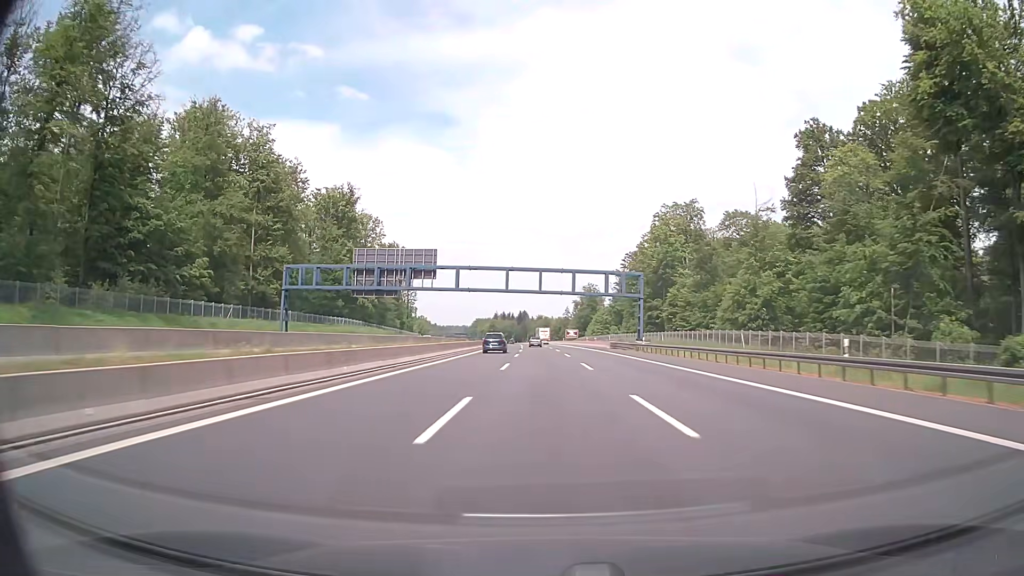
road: motorway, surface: asphalt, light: Day
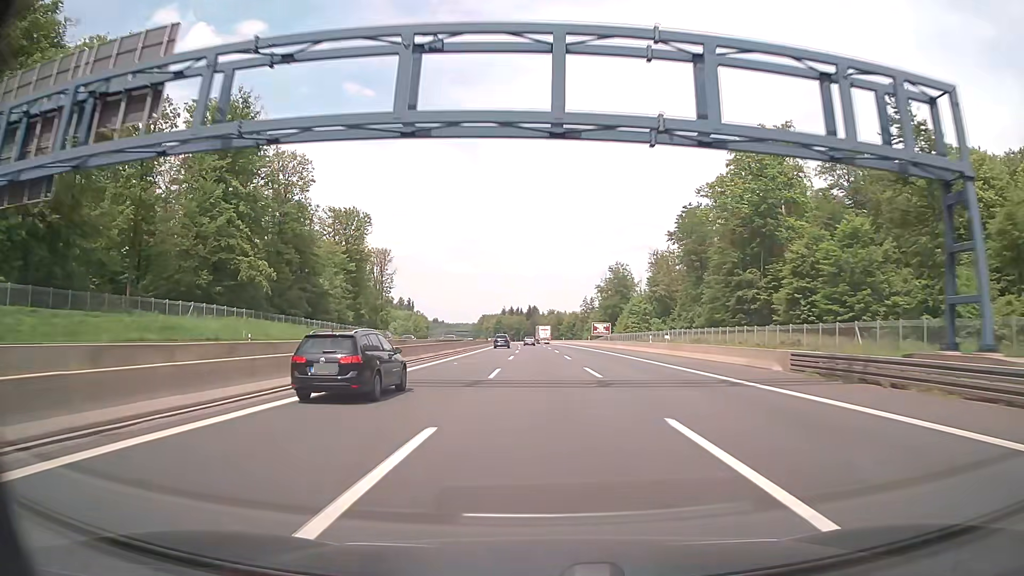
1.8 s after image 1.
(-0.2, +58.5) m; -1°
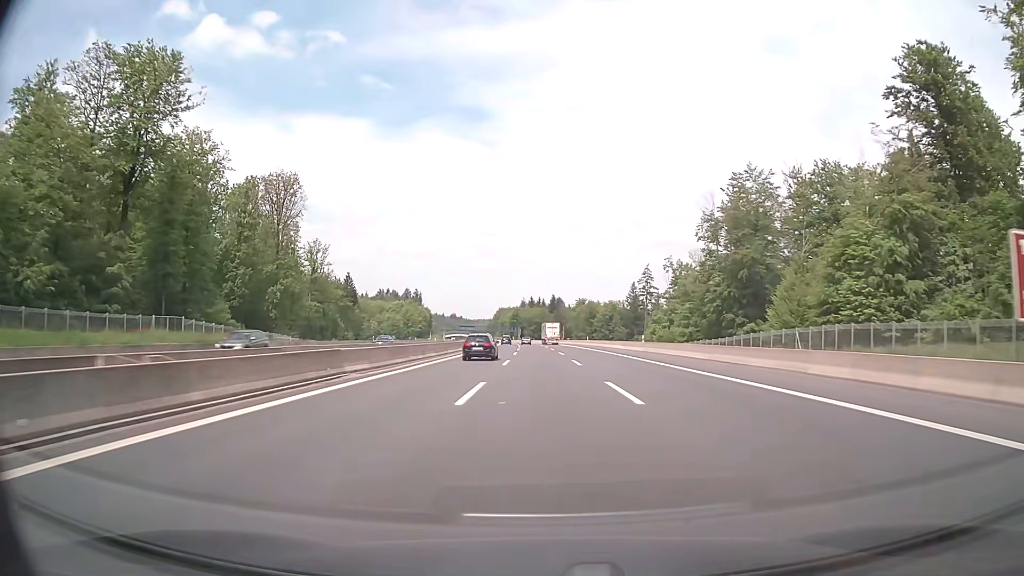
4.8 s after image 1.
(-1.8, +97.8) m; -2°
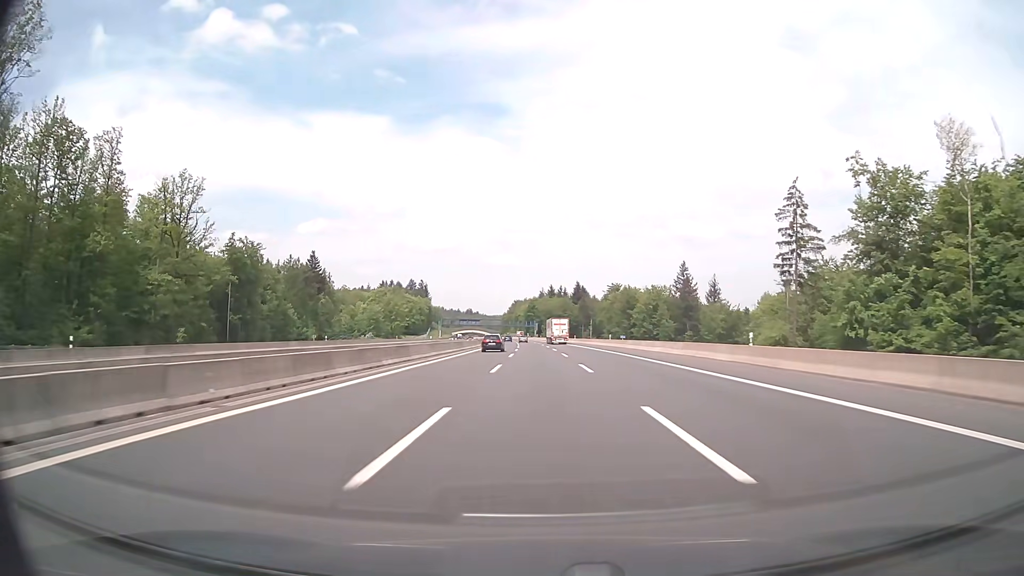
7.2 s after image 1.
(-1.0, +78.3) m; -2°
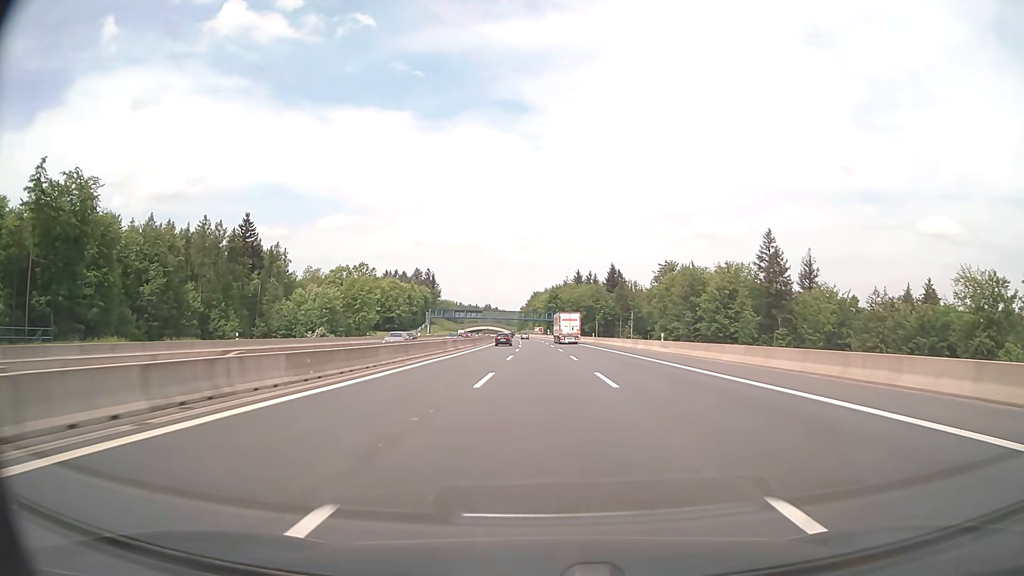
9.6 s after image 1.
(-1.2, +78.2) m; -2°
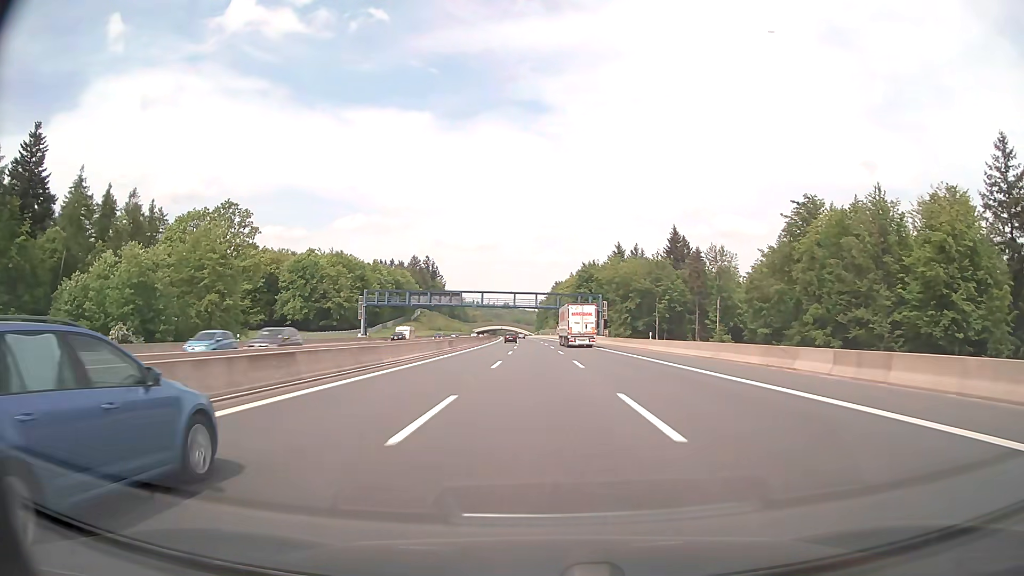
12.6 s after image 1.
(-1.4, +97.7) m; -2°
